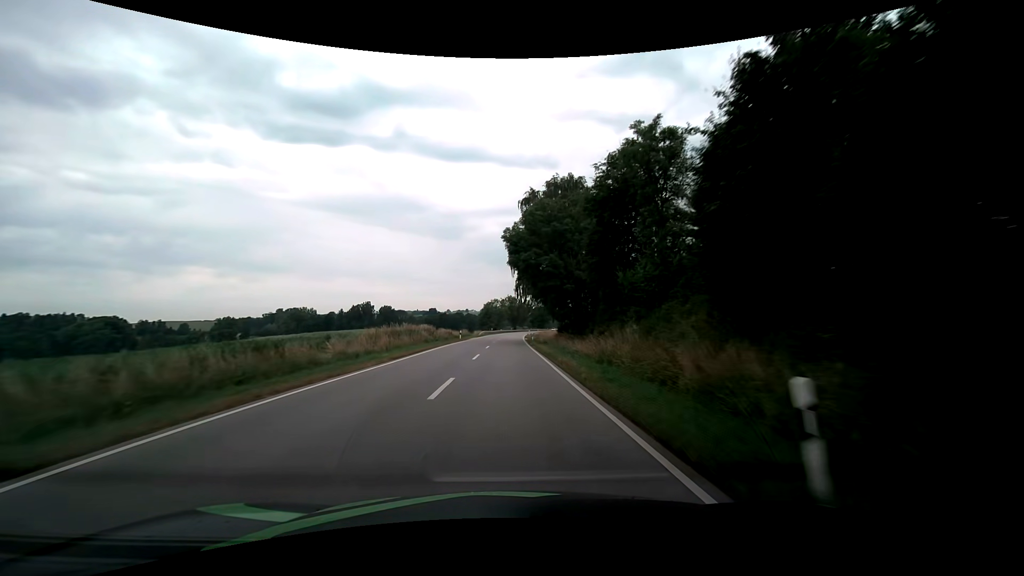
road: secondary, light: Day
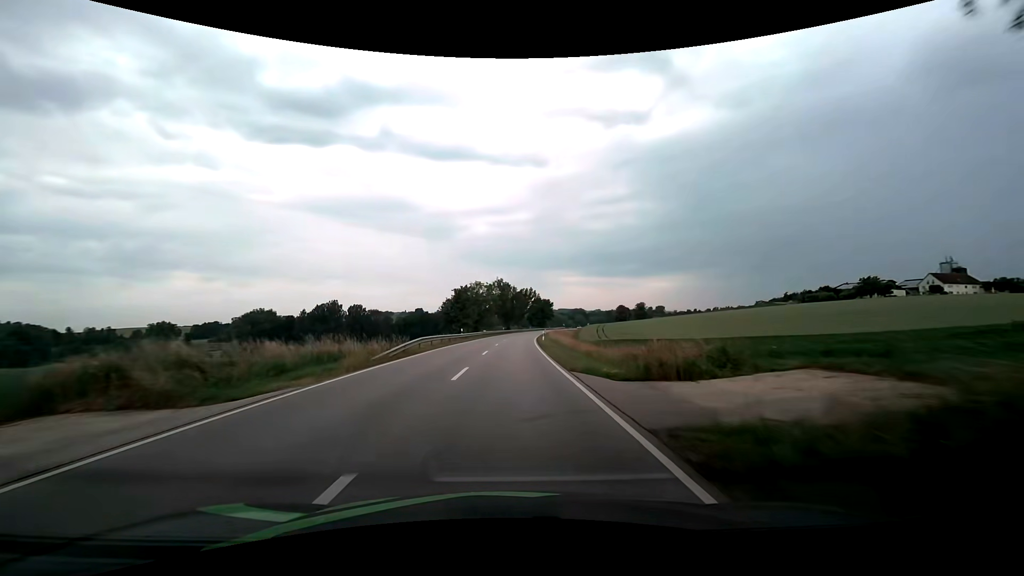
(+0.4, +56.9) m; +1°
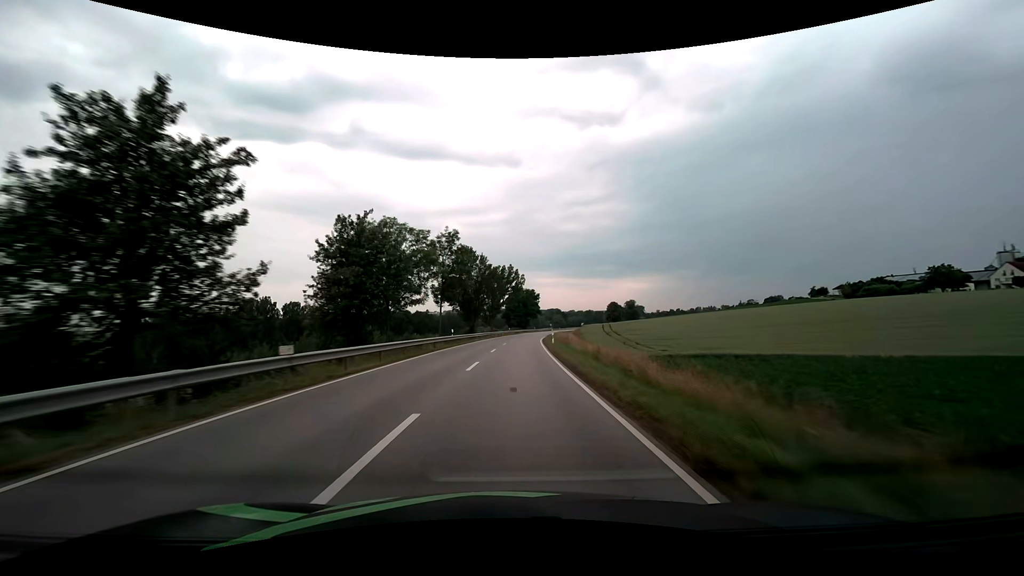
(+1.3, +56.8) m; +3°
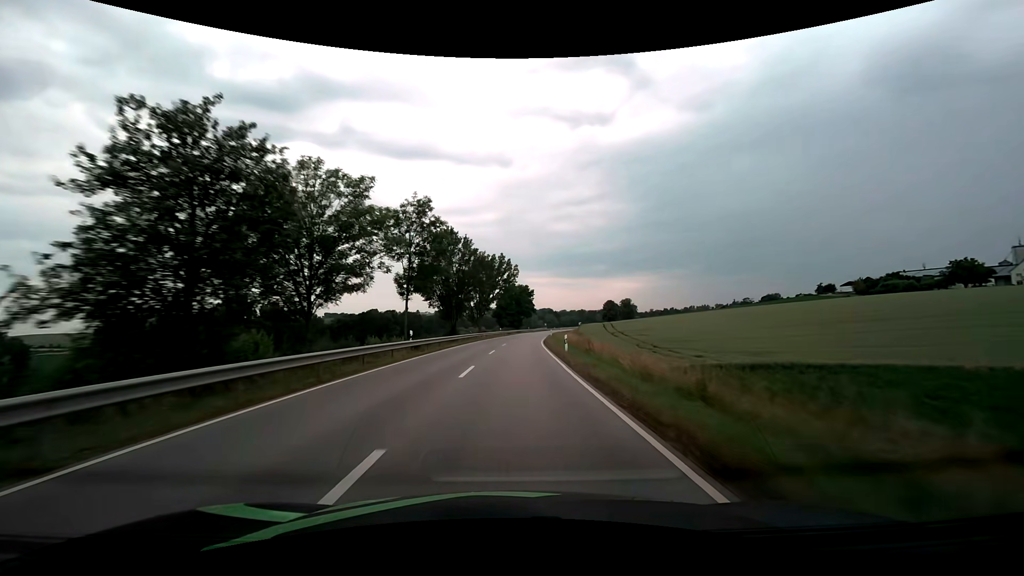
(+0.1, +14.2) m; +1°
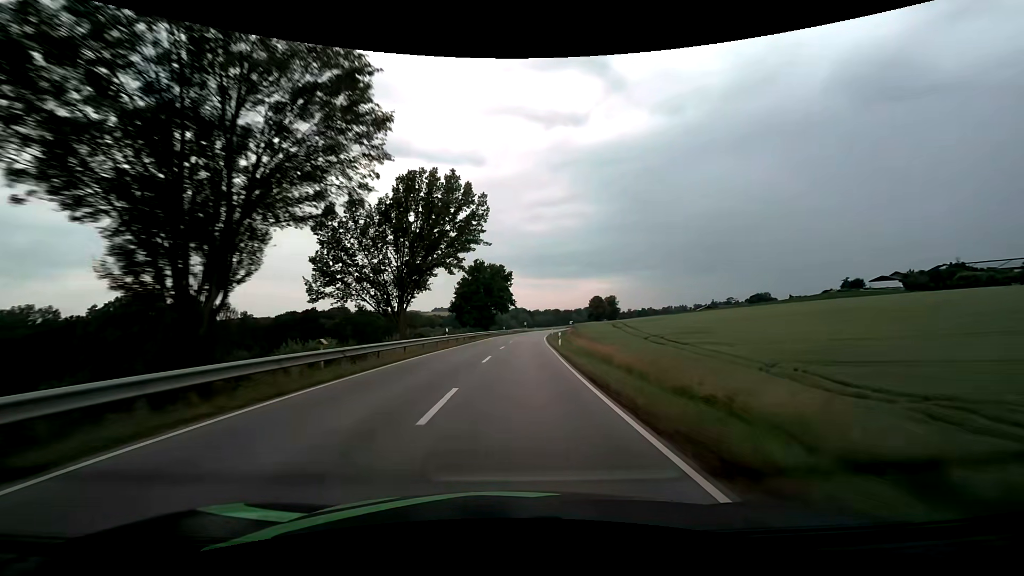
(+1.2, +42.6) m; +3°
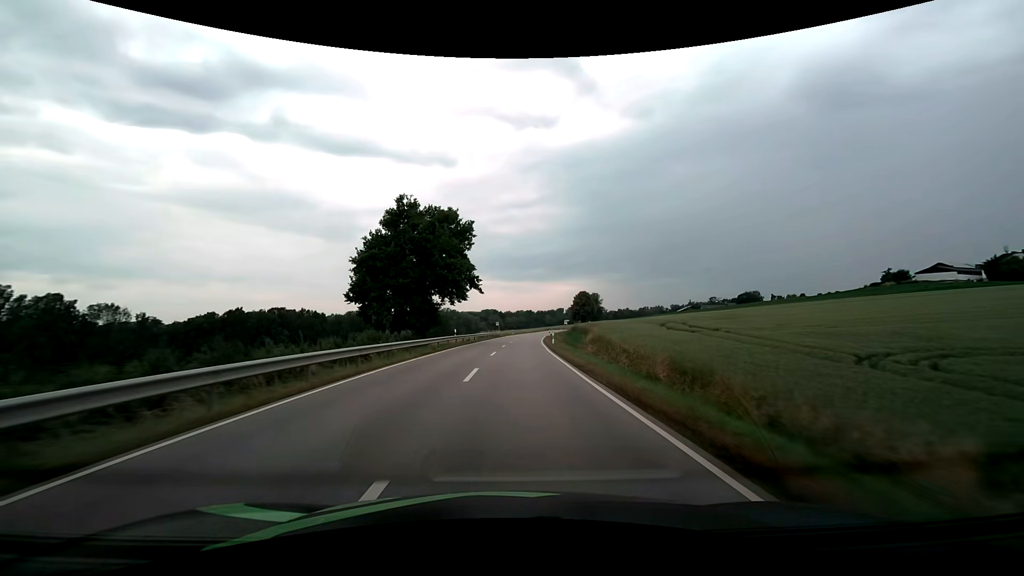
(+1.1, +42.5) m; +3°
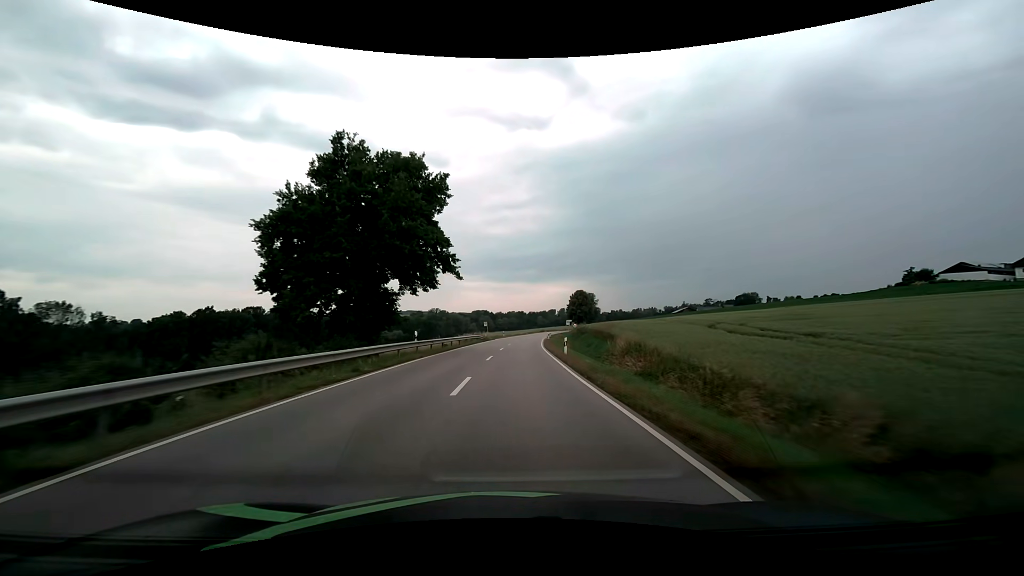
(+0.1, +14.2) m; +1°
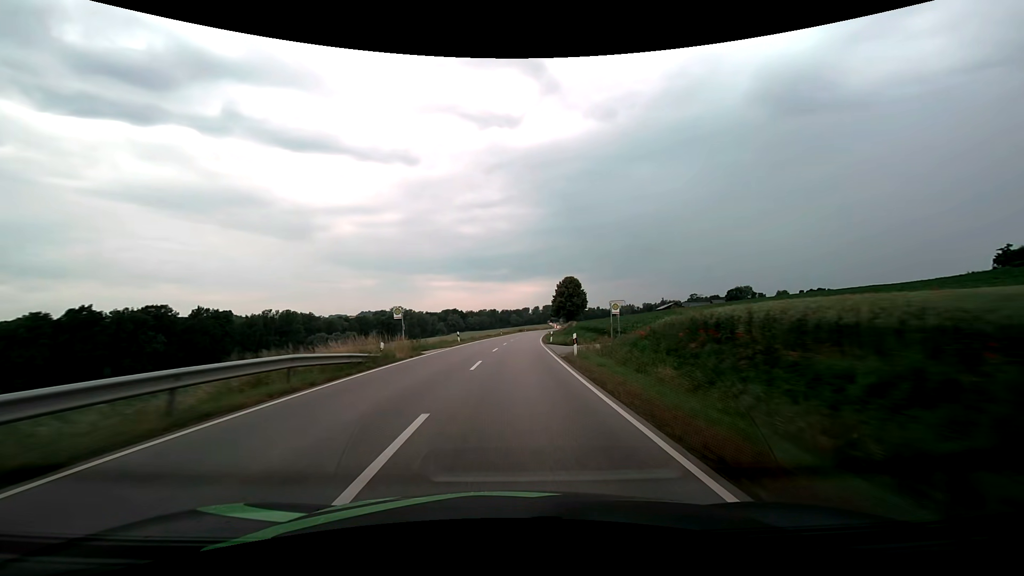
(+1.2, +42.5) m; +3°
(0, +10) (0, +20) (0, +30) (+1, +40) (+1, +50) (+2, +60) (+3, +70) (+3, +80) (+4, +90) (+5, +100) m
